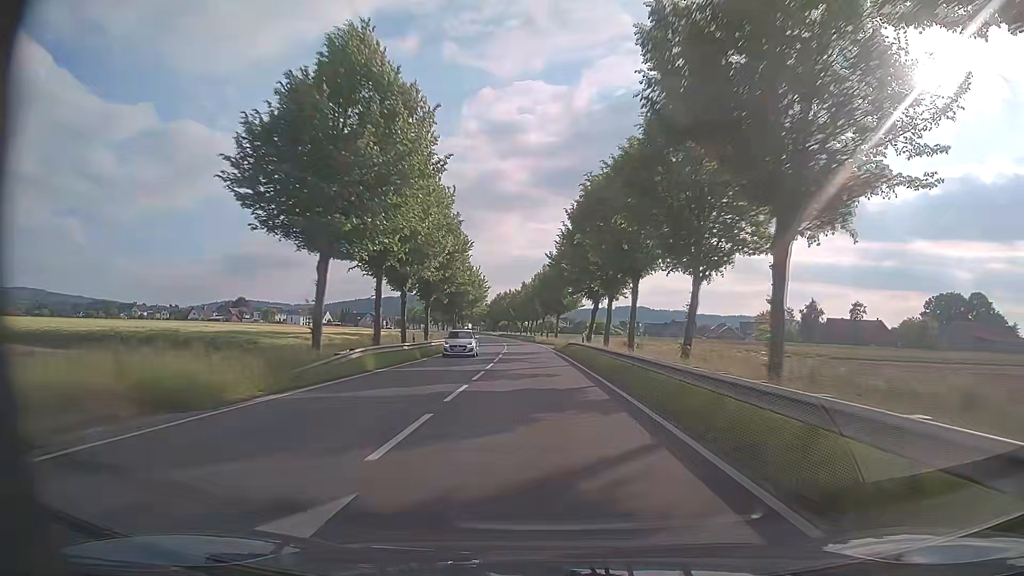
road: primary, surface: asphalt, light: Day
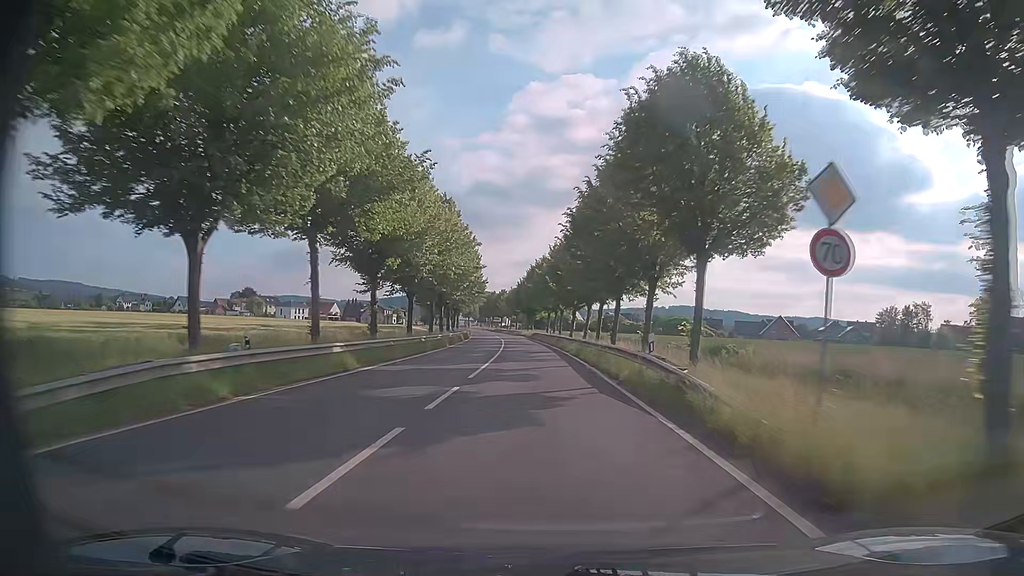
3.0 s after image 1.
(-2.2, +73.2) m; -4°
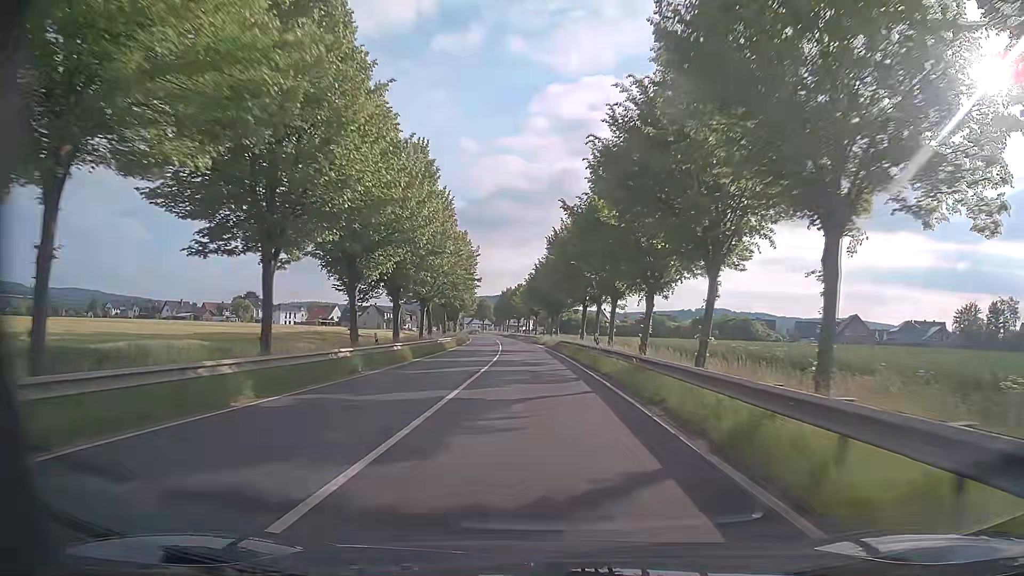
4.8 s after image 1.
(-0.7, +35.2) m; -2°
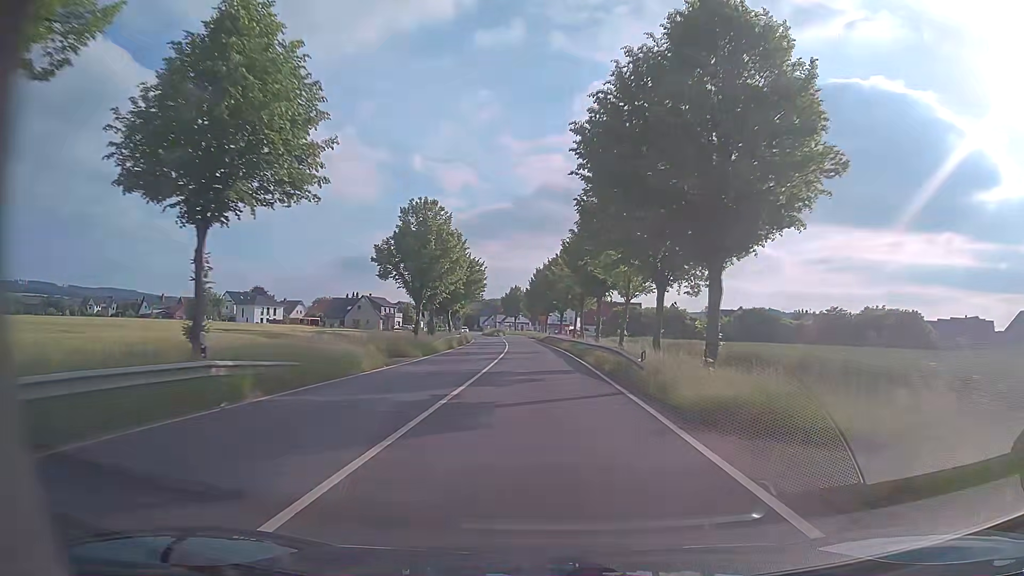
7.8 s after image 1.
(-1.6, +56.0) m; -4°
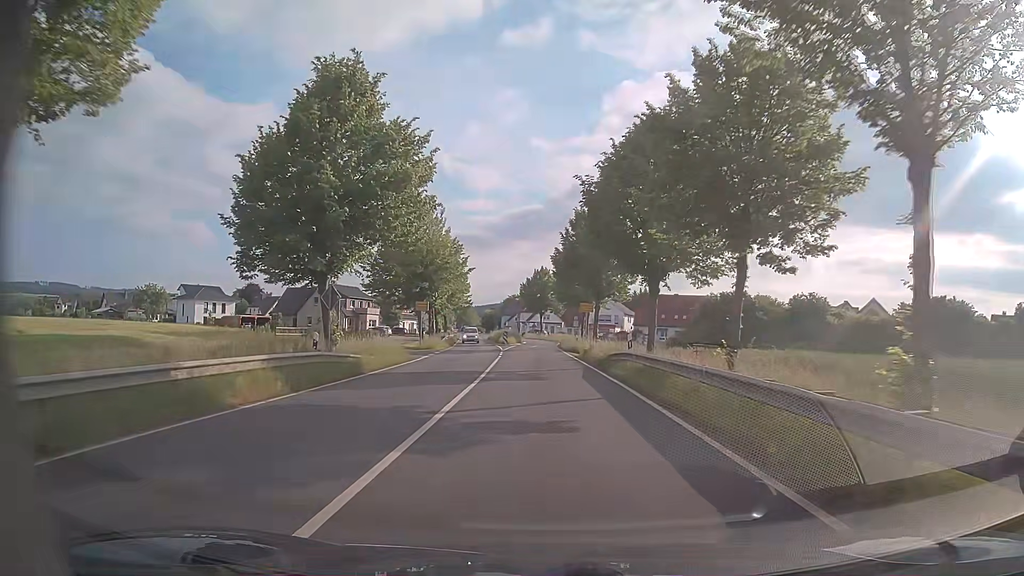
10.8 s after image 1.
(-1.1, +48.7) m; -2°
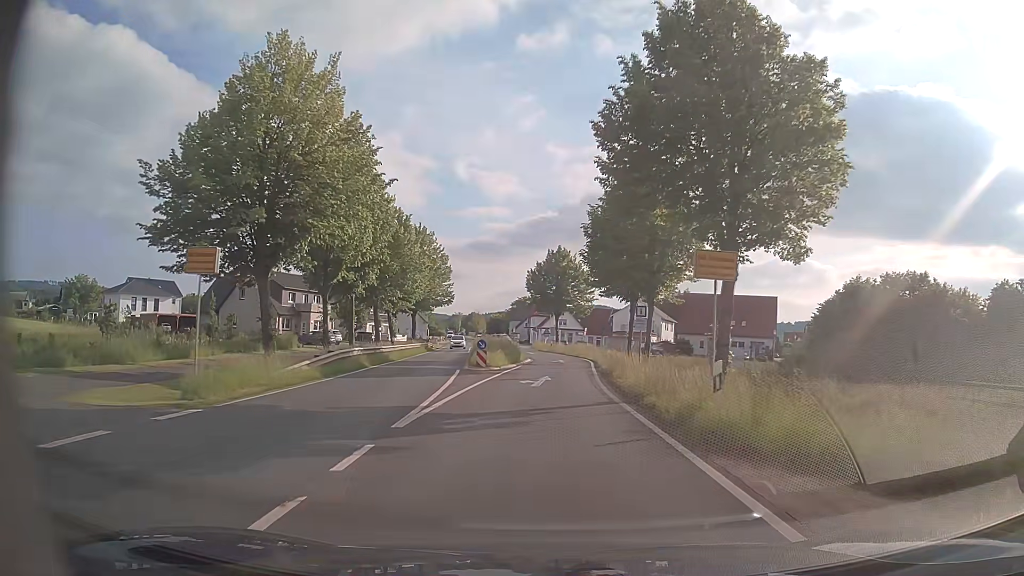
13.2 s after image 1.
(-0.6, +32.5) m; -2°
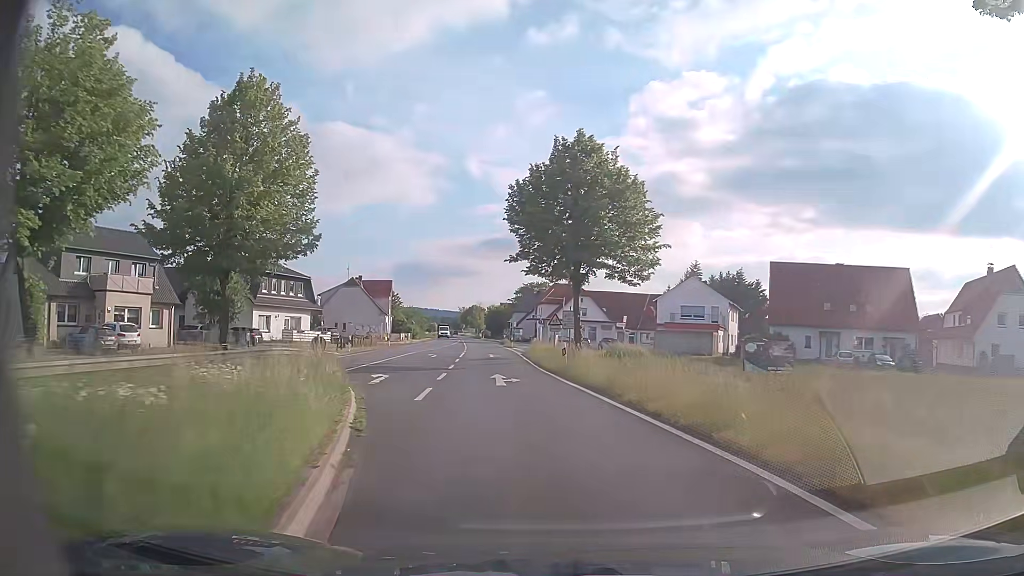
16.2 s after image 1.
(+0.4, +40.5) m; -1°
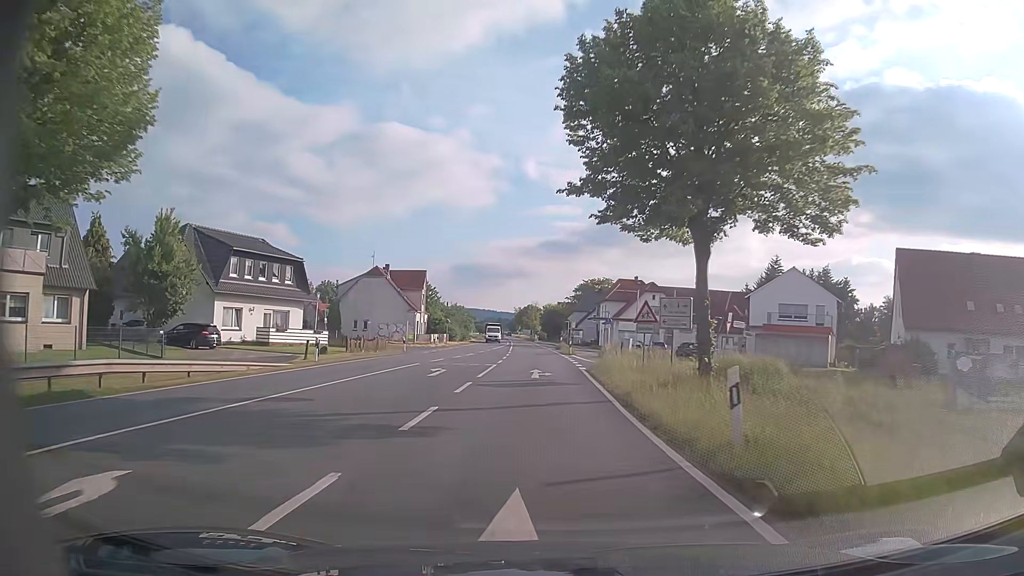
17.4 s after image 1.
(-0.7, +16.2) m; -5°
(0, +10) (0, +20) (0, +30) (-1, +40) (-1, +50) (-1, +60) (-1, +70) (-2, +80) (-2, +90) (-3, +100) m
